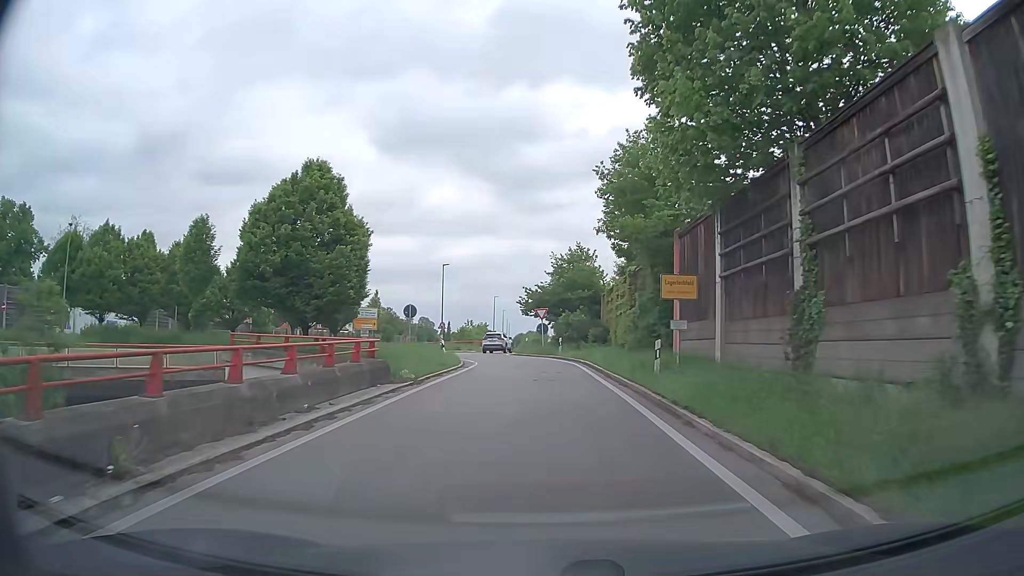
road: trunk_link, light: Day
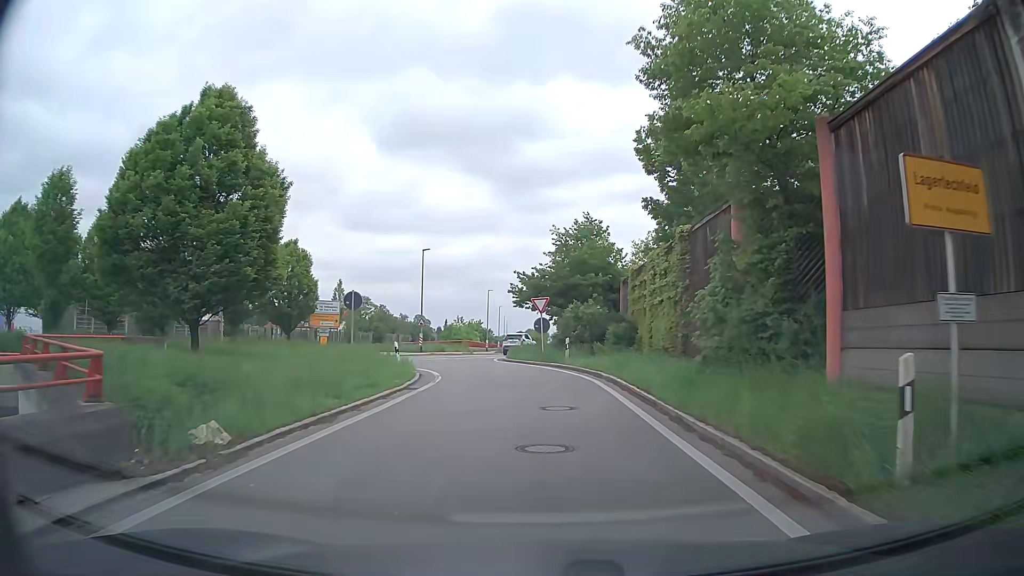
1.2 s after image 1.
(0.0, +11.4) m; +1°
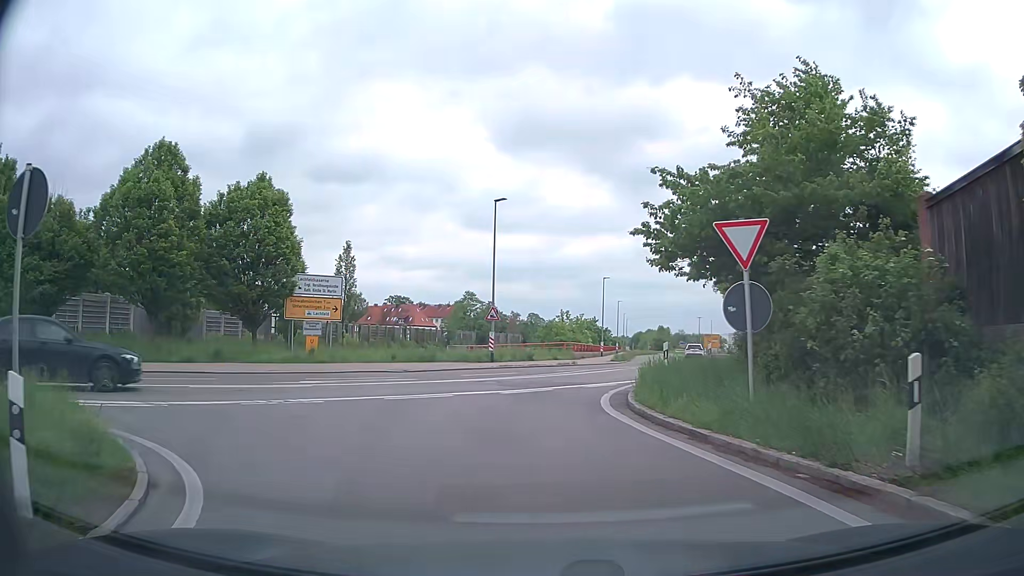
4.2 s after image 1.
(-1.2, +21.2) m; -11°
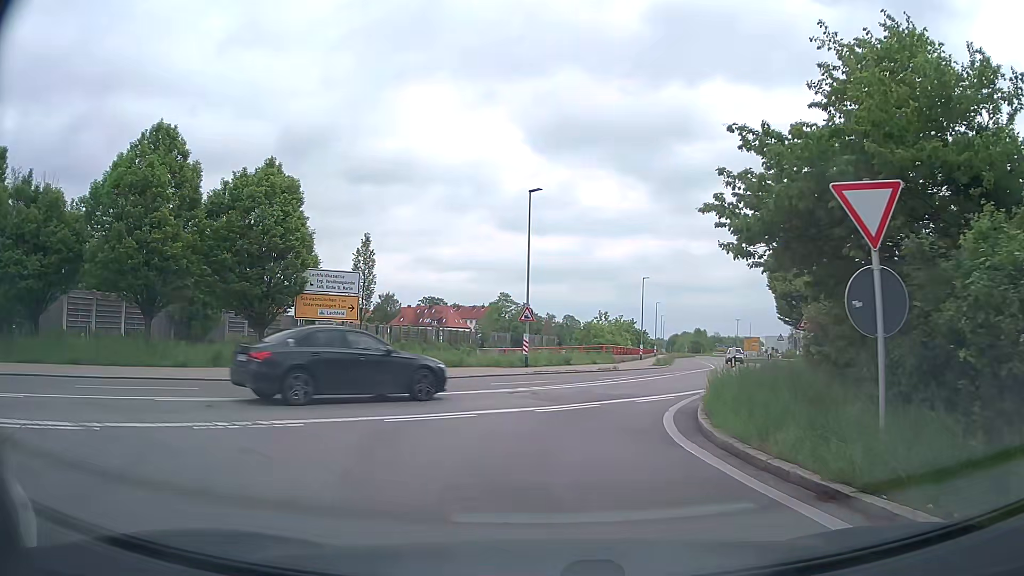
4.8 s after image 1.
(0.0, +3.0) m; -1°
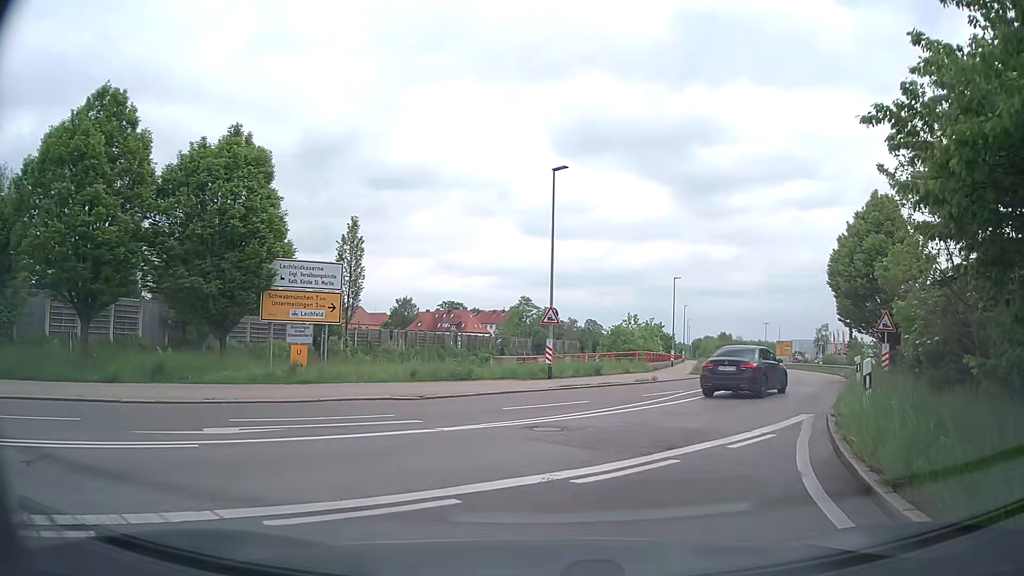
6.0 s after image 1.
(-0.2, +5.5) m; -3°
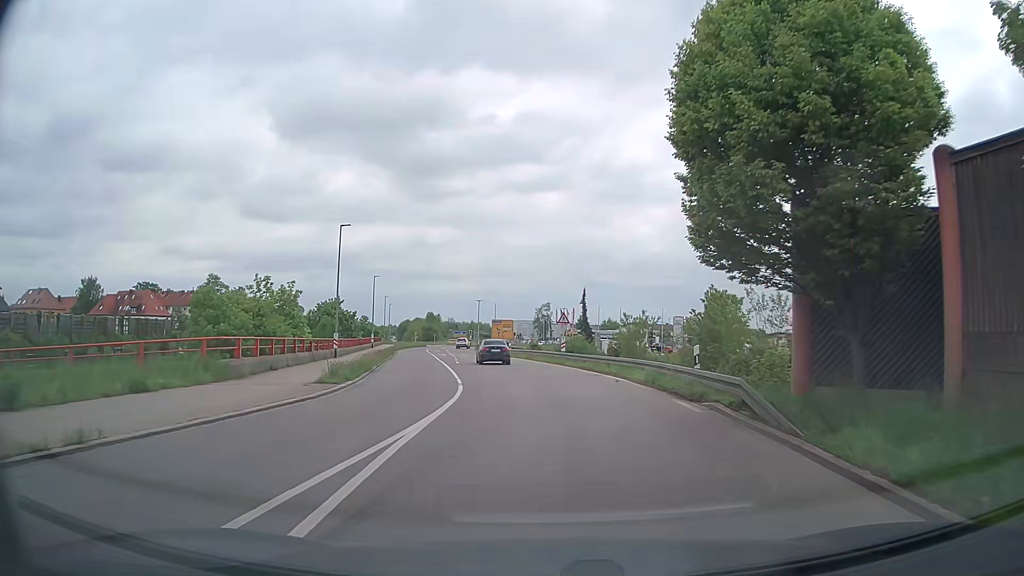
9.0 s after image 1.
(+6.9, +21.9) m; +25°
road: secondary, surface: asphalt
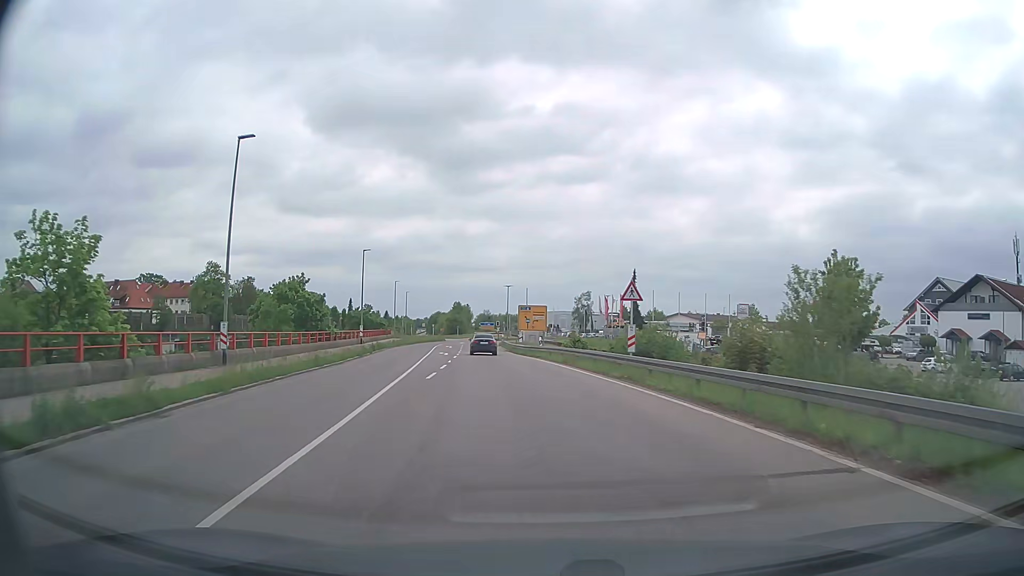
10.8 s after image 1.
(-0.3, +20.6) m; -3°
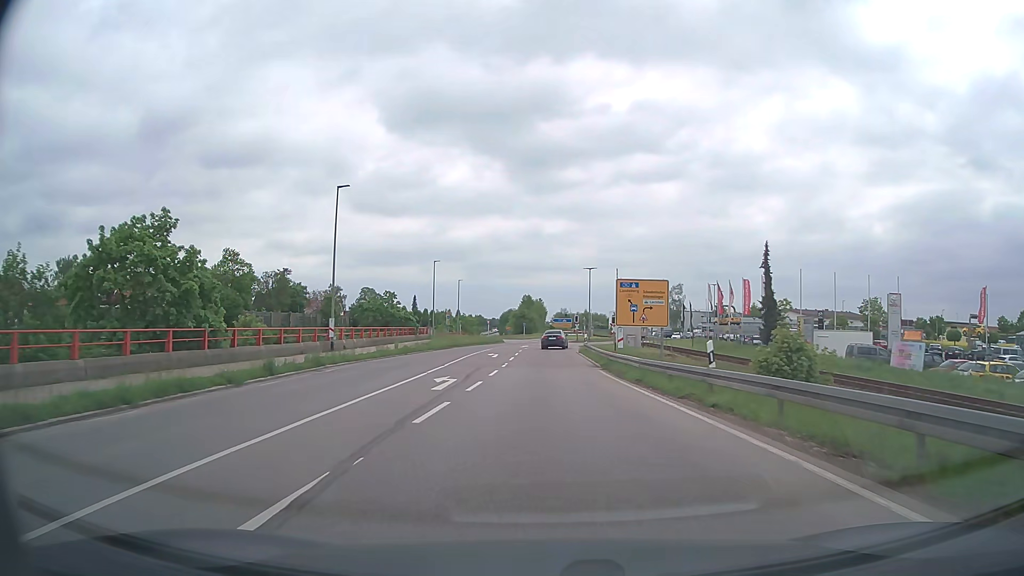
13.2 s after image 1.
(-1.9, +28.7) m; -7°
(0, +10) (0, +20) (0, +30) (-1, +40) (0, +50) (+1, +60) (+3, +70) (+7, +79) (+13, +87) (+19, +95) m
